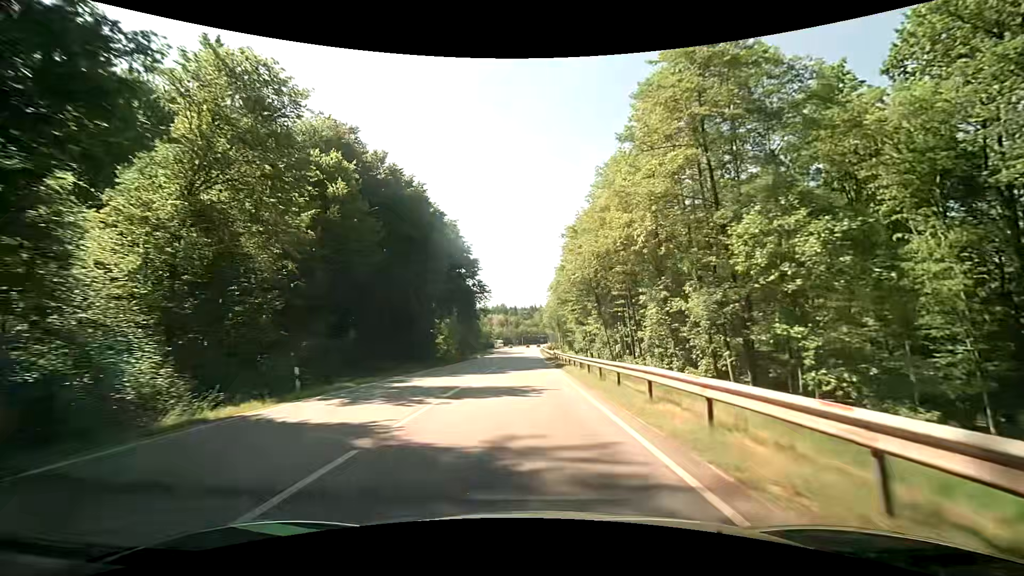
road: secondary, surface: asphalt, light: Day
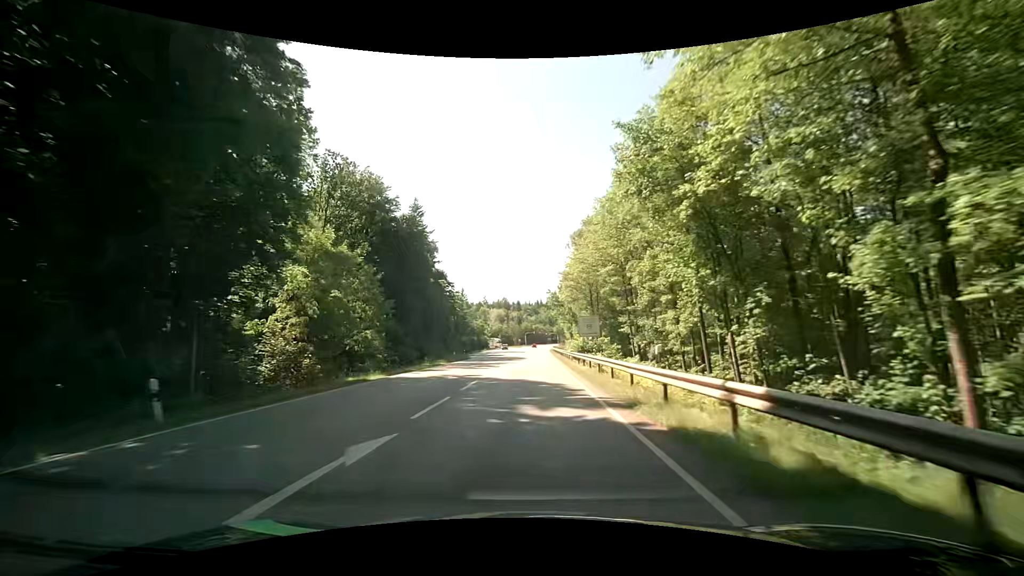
(-0.3, +53.3) m; -1°
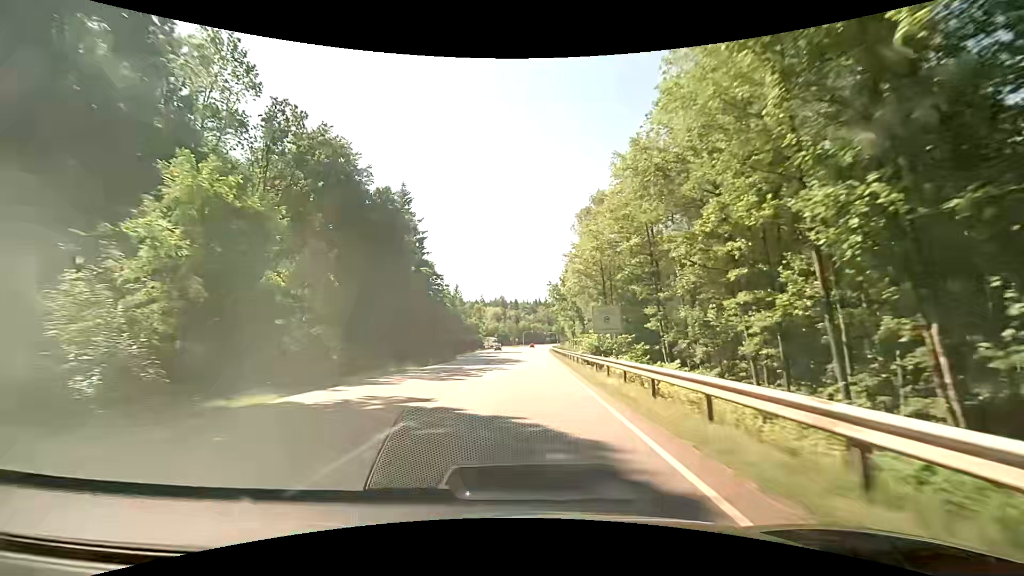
(0.0, +10.9) m; 0°
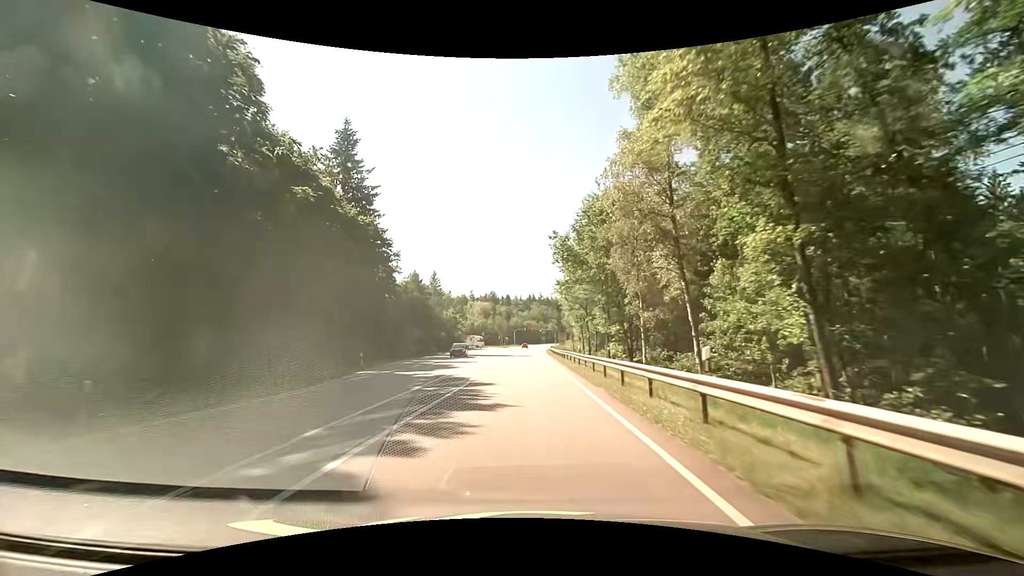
(+0.3, +32.0) m; +1°
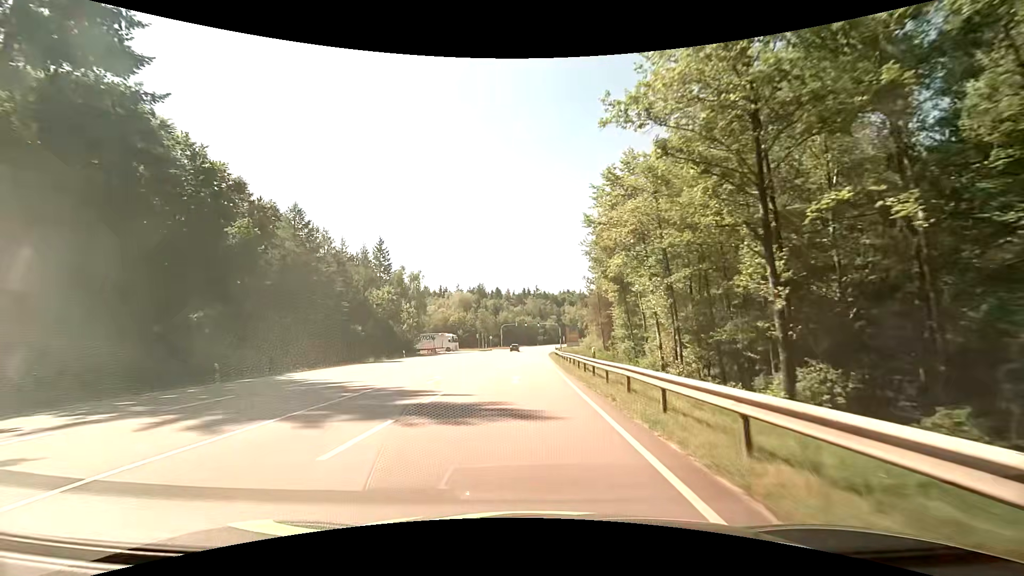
(+0.2, +50.5) m; 0°
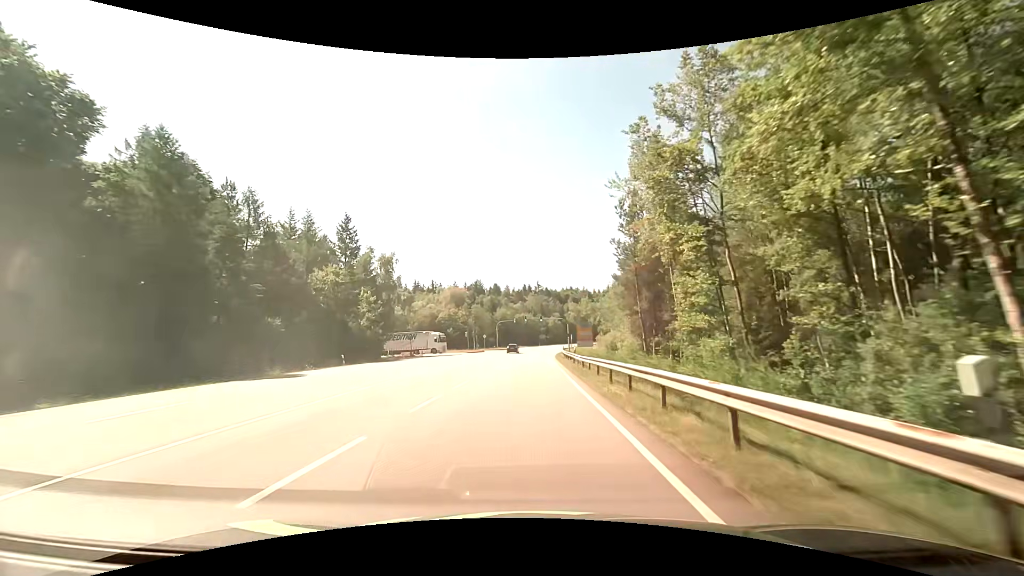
(0.0, +19.6) m; 0°
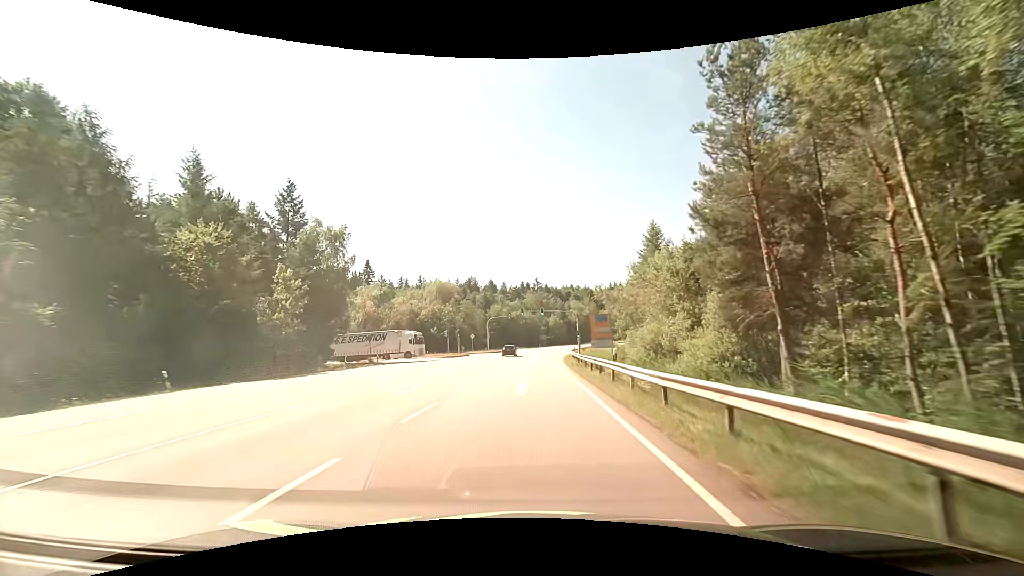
(0.0, +19.4) m; 0°
